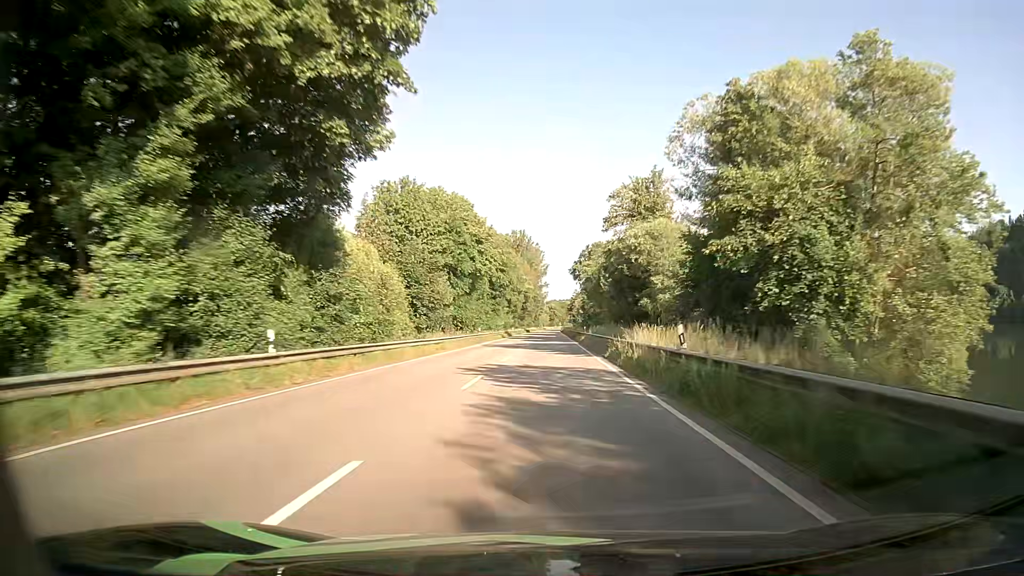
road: primary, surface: asphalt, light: Day
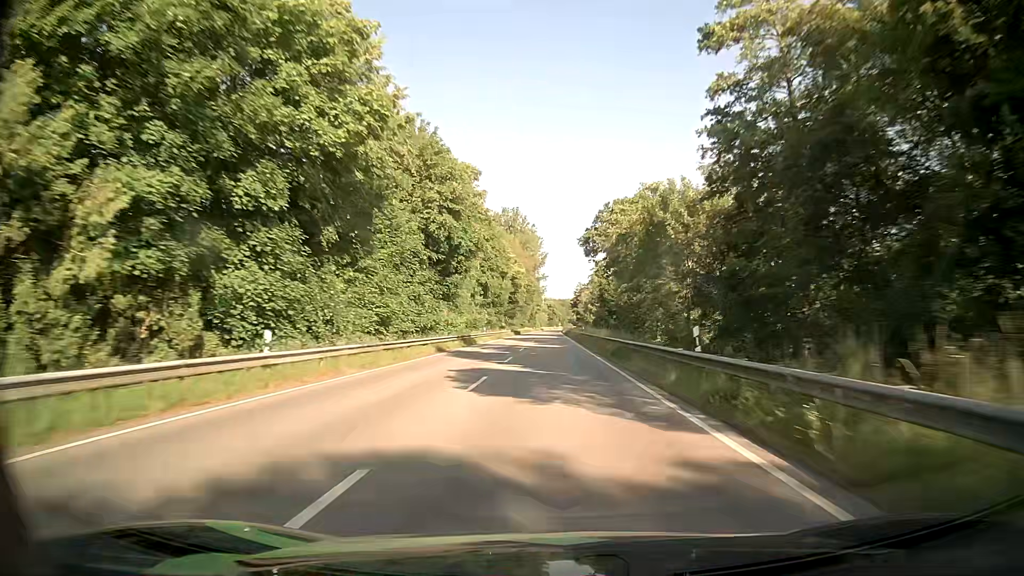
(+0.1, +48.0) m; 0°
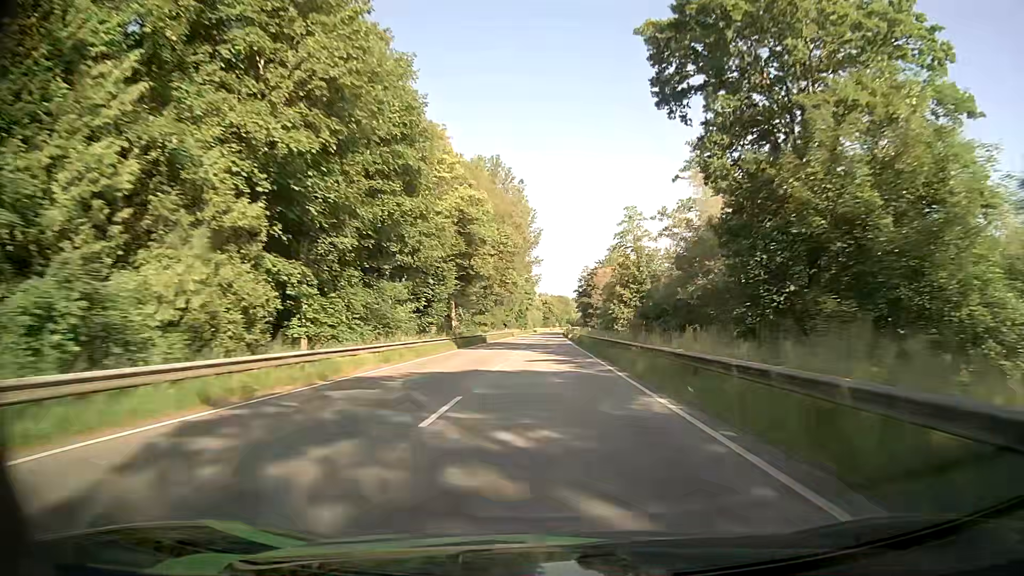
(+0.1, +64.7) m; +1°
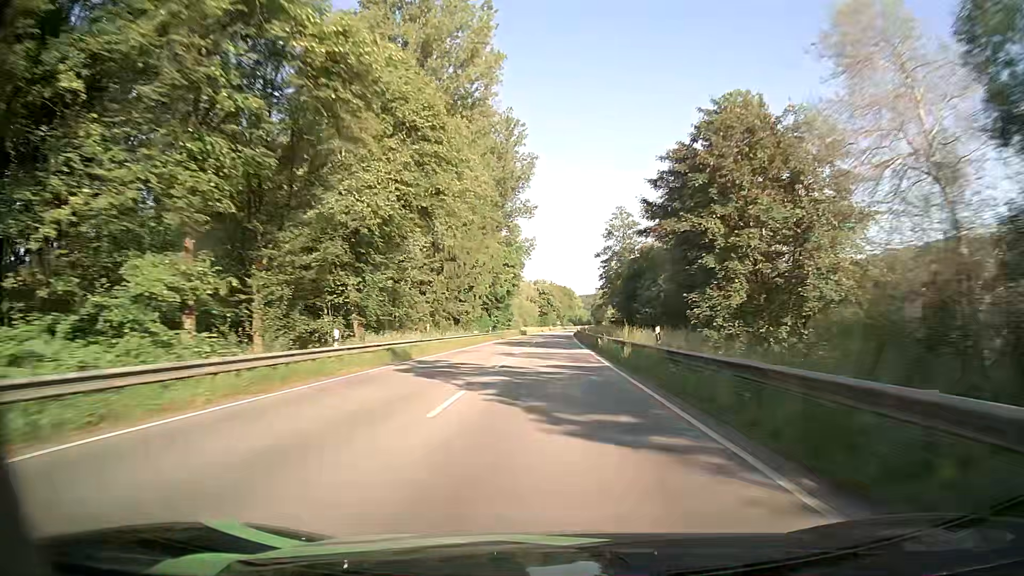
(-0.6, +82.7) m; 0°
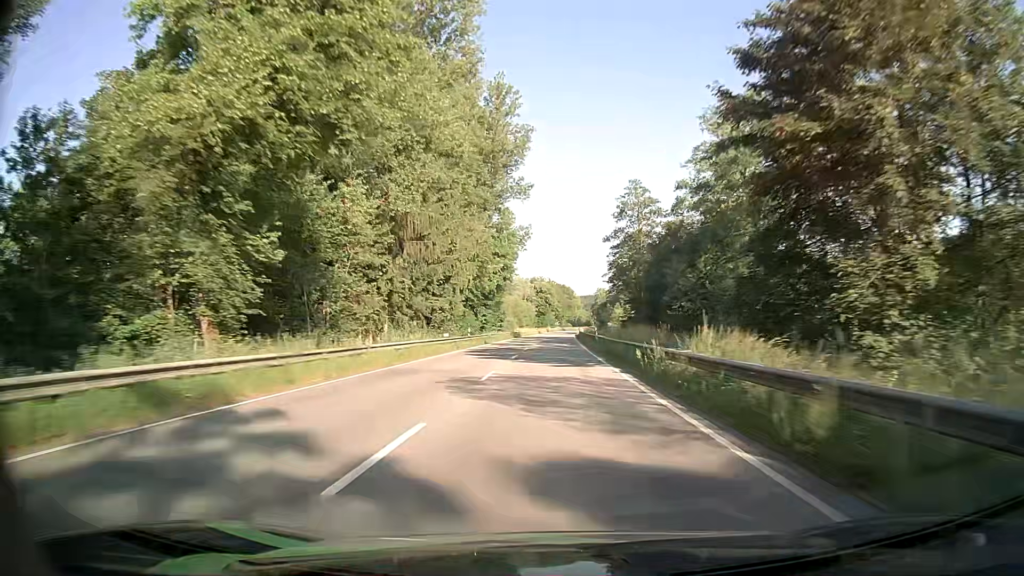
(0.0, +16.8) m; 0°
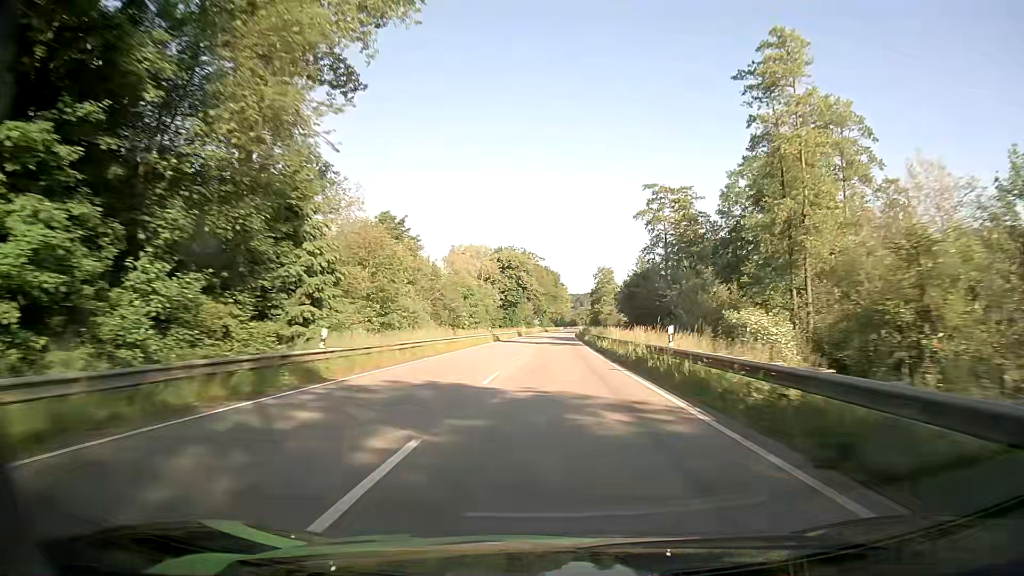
(+0.8, +85.0) m; +2°
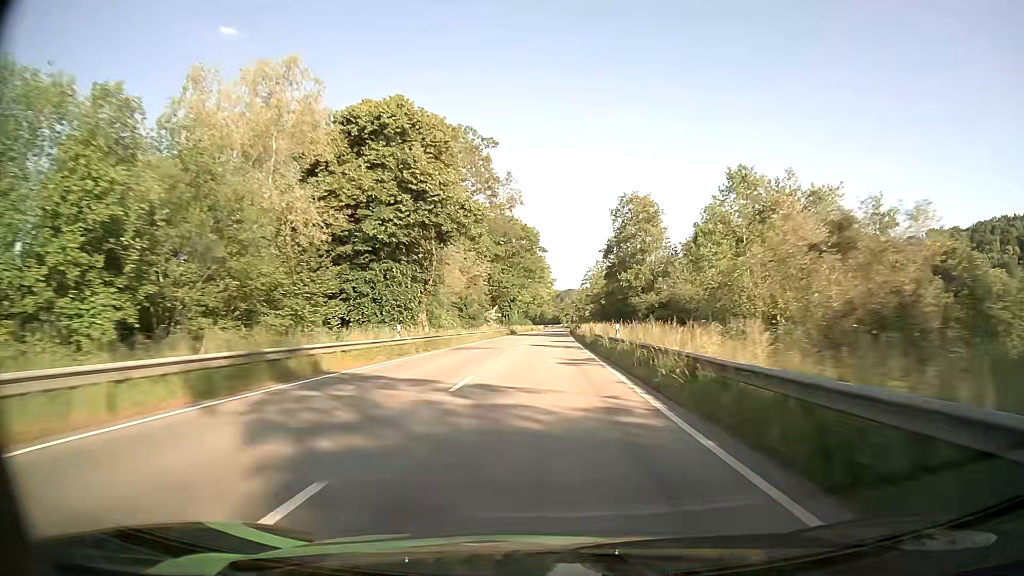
(+1.5, +85.8) m; +2°
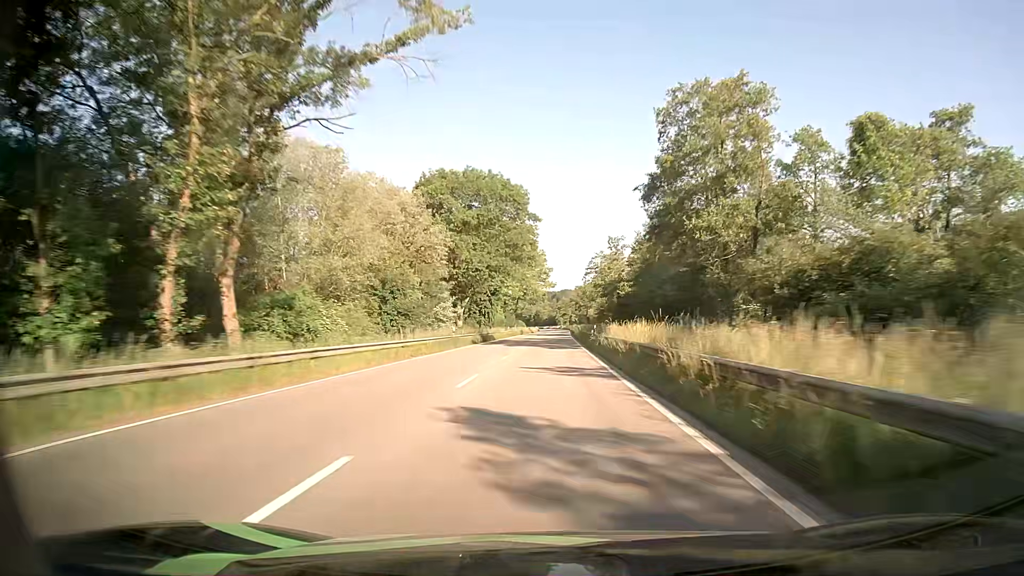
(+0.1, +34.6) m; 0°
(0, +10) (0, +20) (0, +30) (0, +40) (0, +50) (0, +60) (0, +70) (0, +80) (0, +90) (0, +100) m
